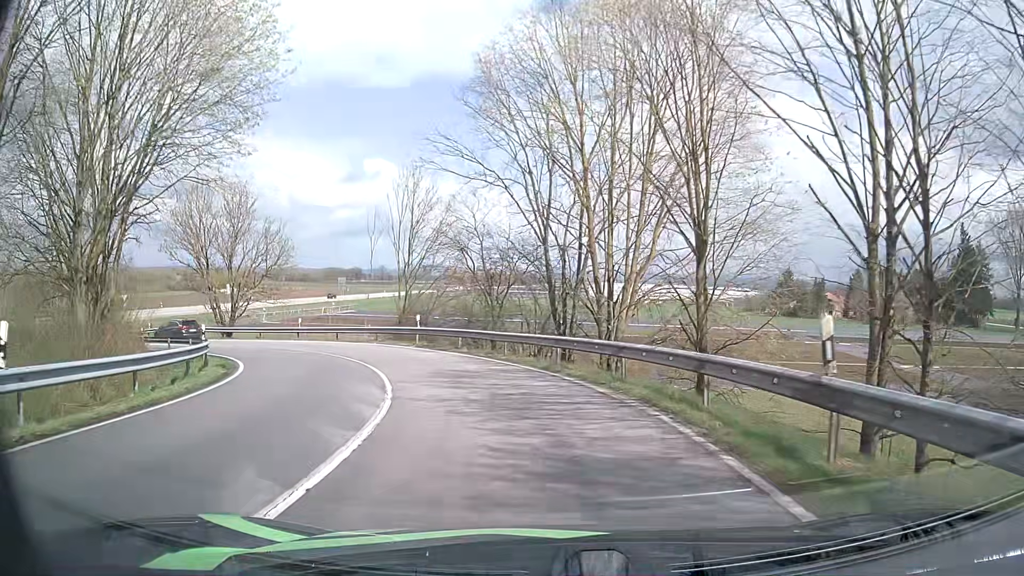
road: primary_link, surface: asphalt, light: Day
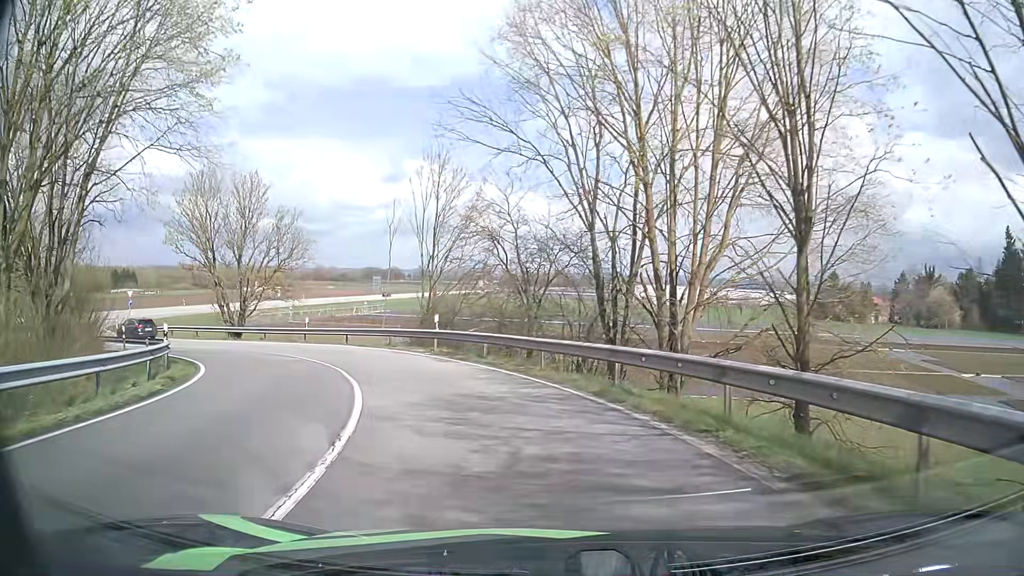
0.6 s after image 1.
(-0.1, +5.2) m; -3°
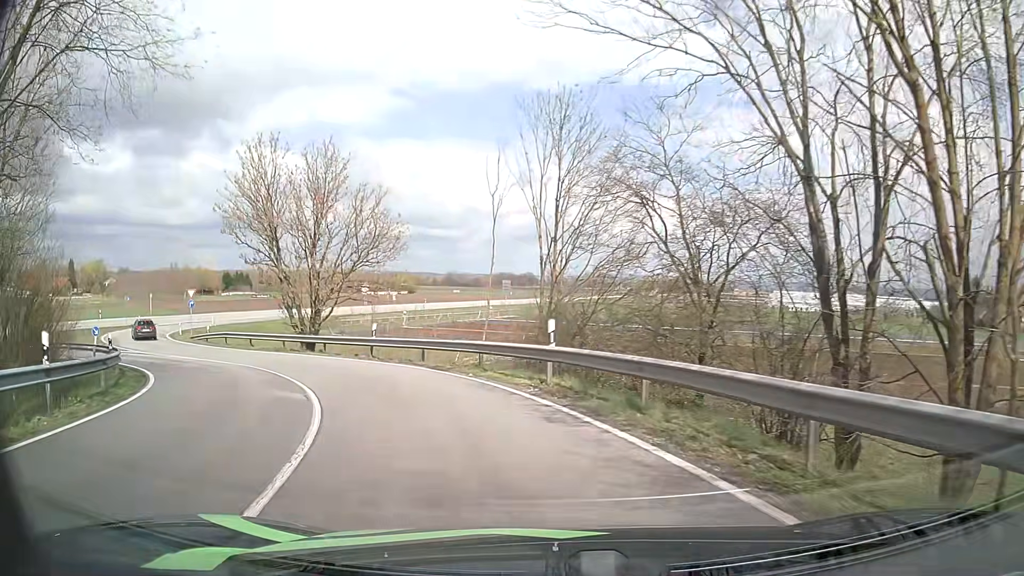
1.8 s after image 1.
(-0.9, +10.2) m; -11°
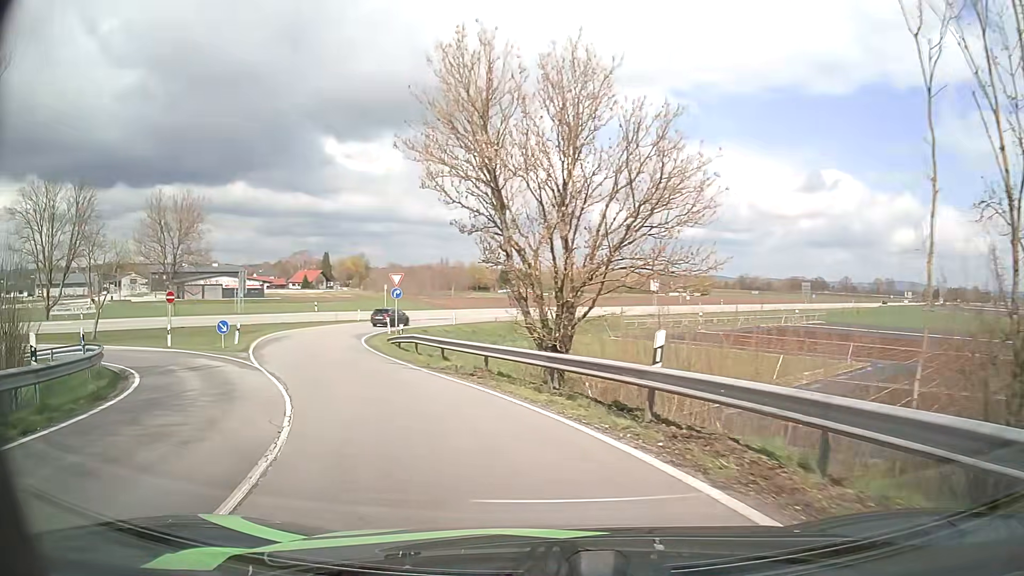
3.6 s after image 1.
(-3.0, +14.7) m; -24°
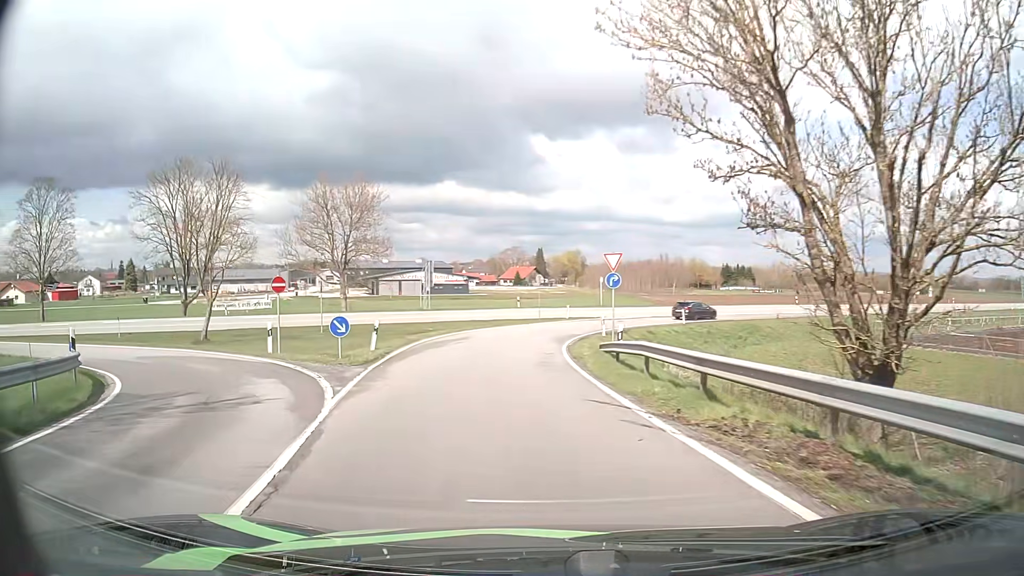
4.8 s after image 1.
(-1.7, +10.3) m; -18°
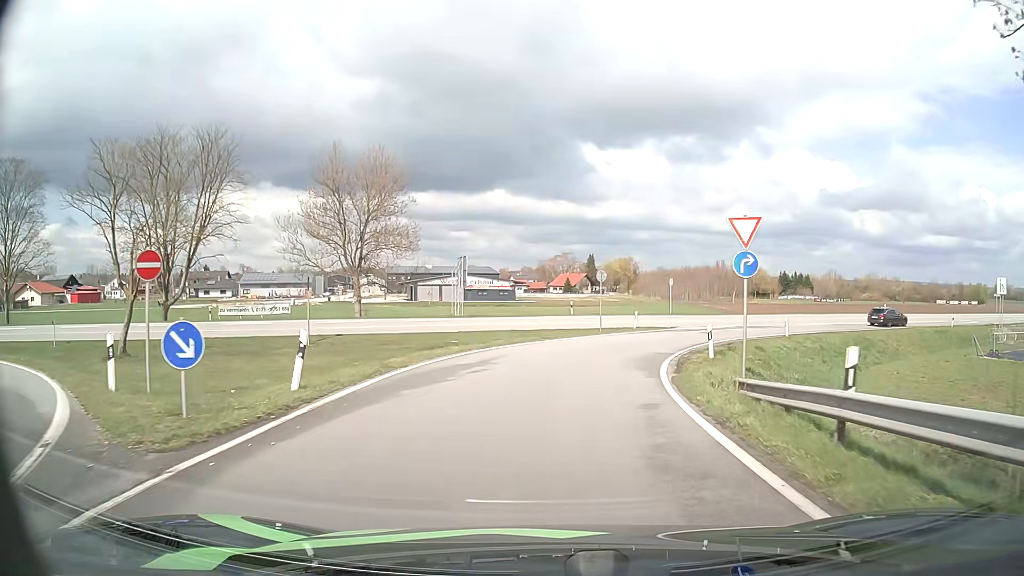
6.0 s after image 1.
(-0.8, +11.4) m; -5°
(0, +10) (+2, +20) (+5, +29) (+11, +38) (+18, +45) (+26, +50) (+35, +55) (+44, +59) (+53, +63) (+62, +68) m
